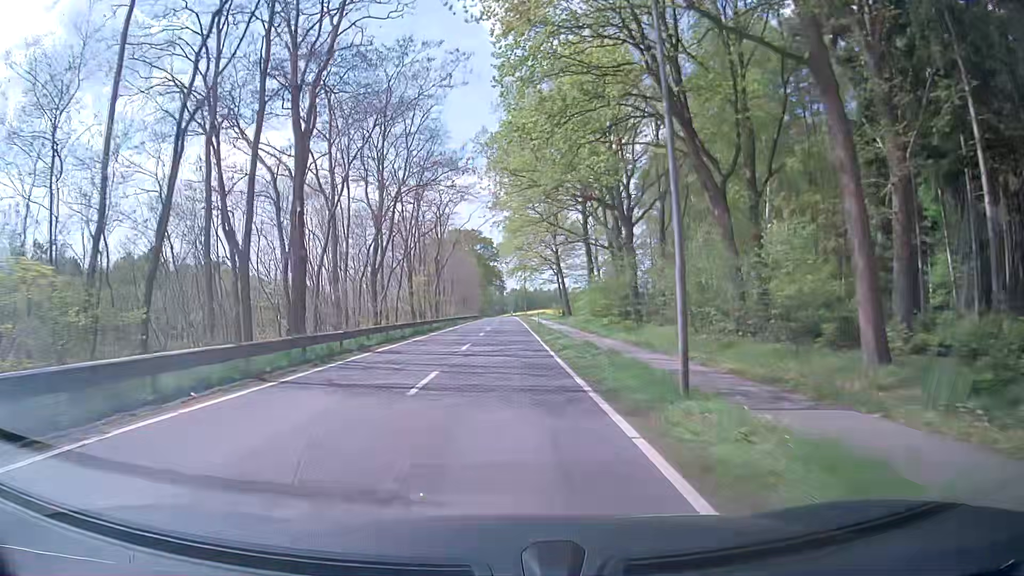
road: tertiary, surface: asphalt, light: Day
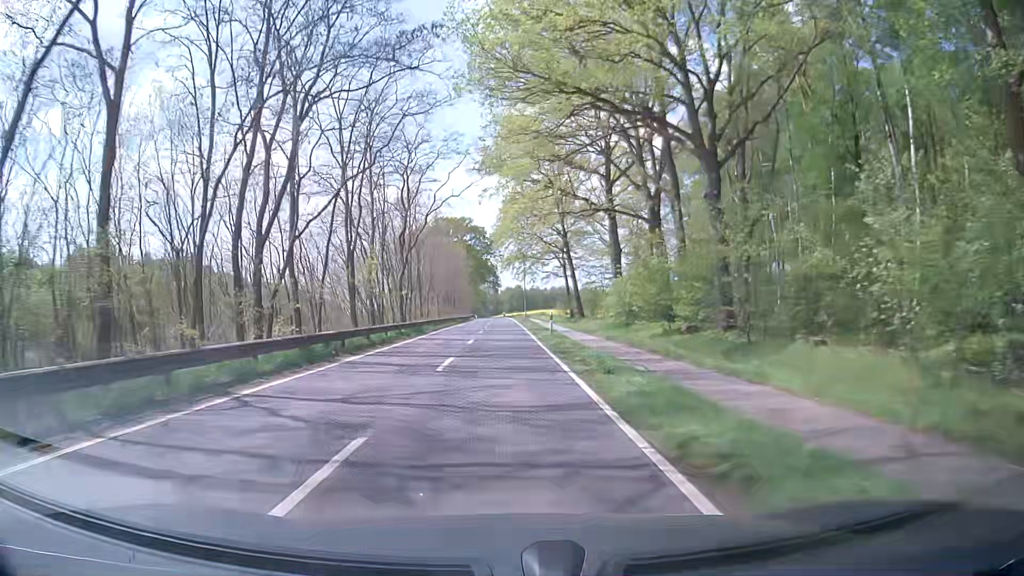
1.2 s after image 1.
(+0.1, +19.7) m; +1°
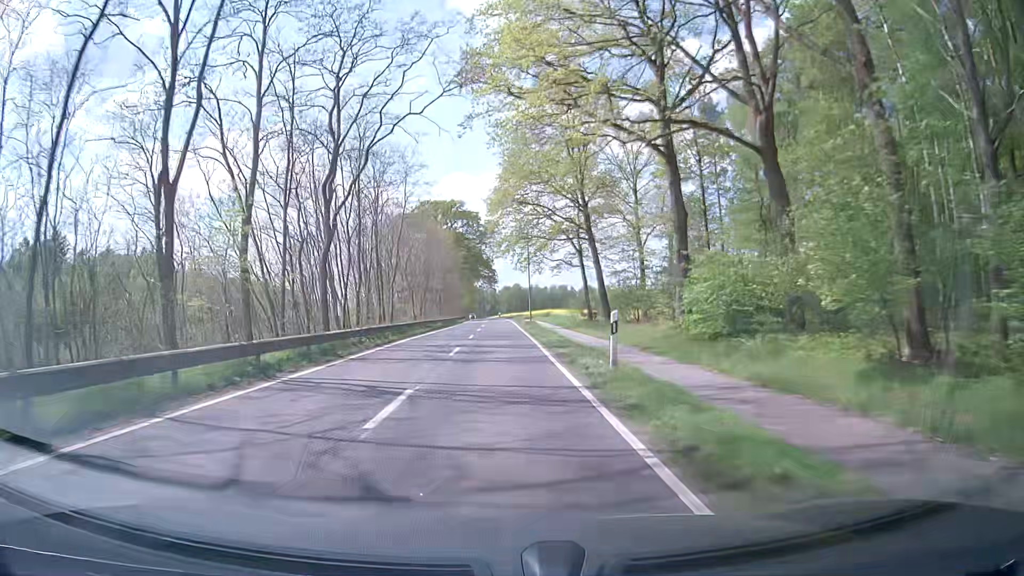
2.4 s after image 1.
(-0.1, +19.7) m; -1°
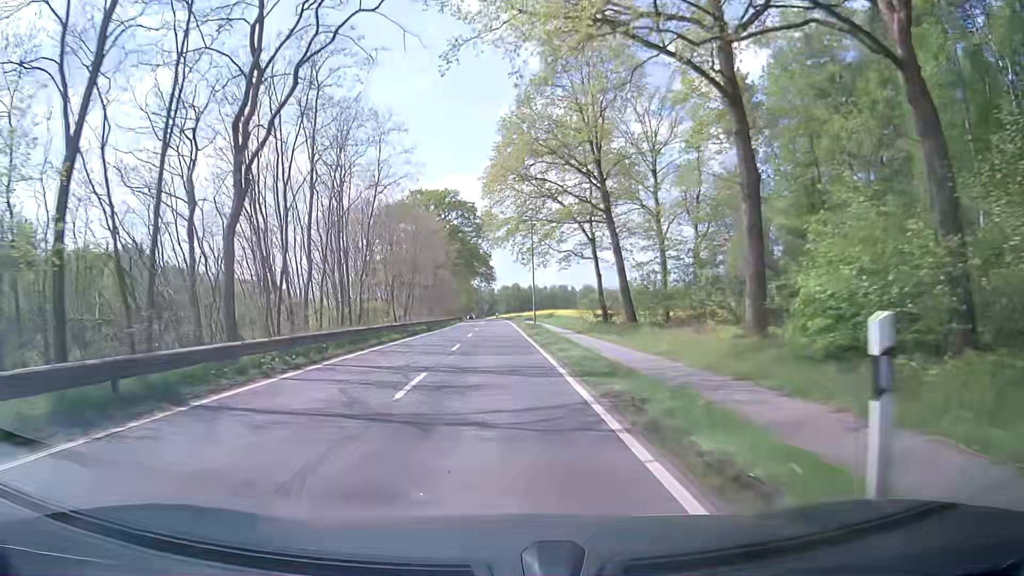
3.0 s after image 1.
(+0.1, +9.9) m; 0°
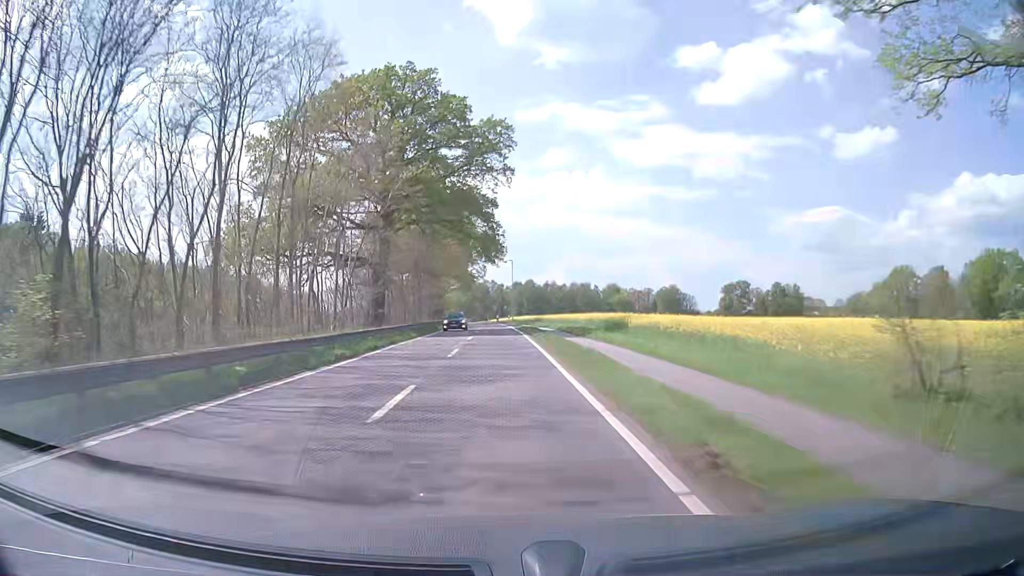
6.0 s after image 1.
(0.0, +49.3) m; -1°
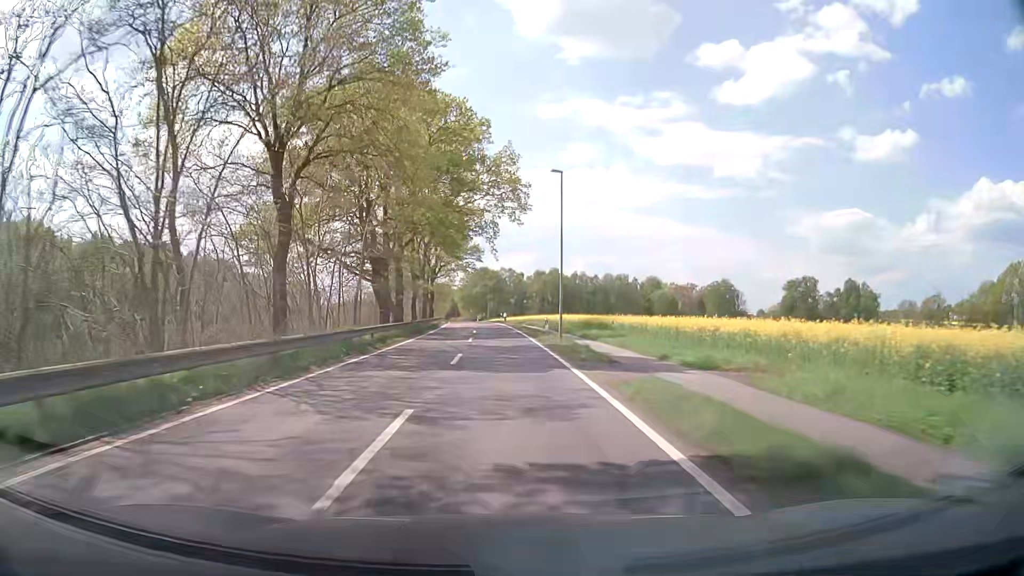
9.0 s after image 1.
(-0.4, +49.7) m; -1°
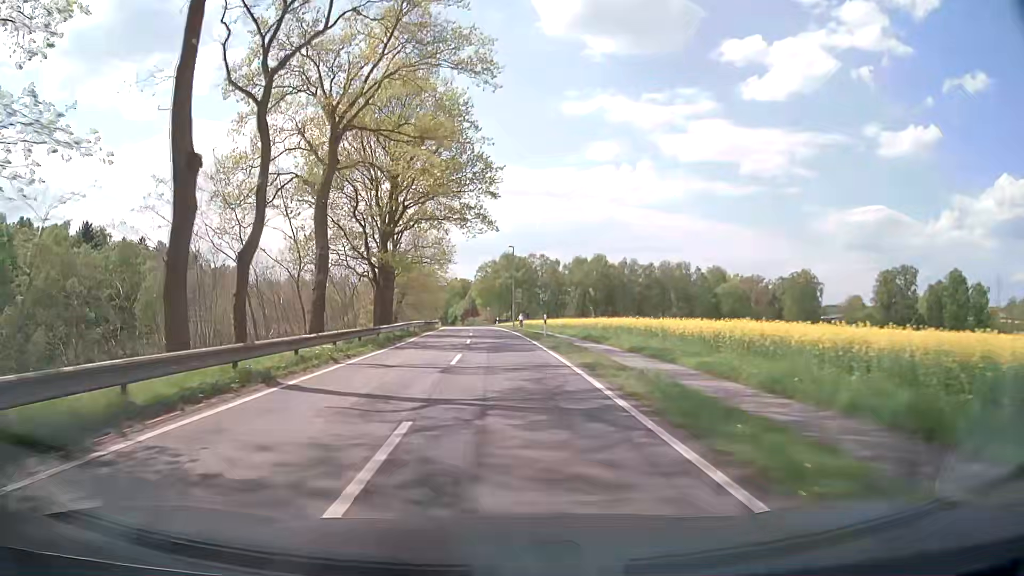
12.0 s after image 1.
(-1.2, +50.7) m; -3°
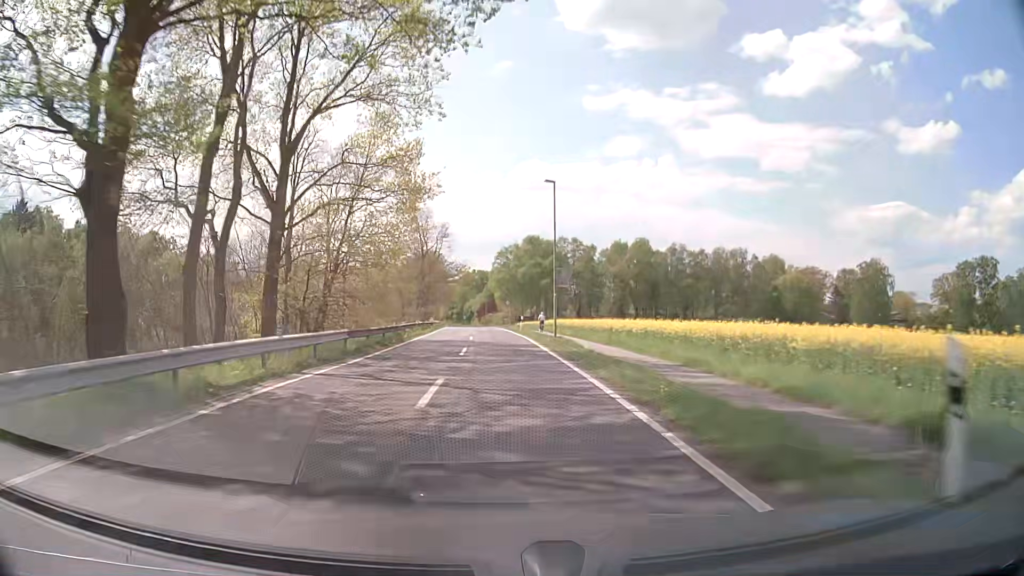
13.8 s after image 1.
(-0.4, +30.6) m; -2°
(0, +10) (0, +20) (0, +30) (-1, +40) (-1, +50) (-1, +60) (-2, +70) (-3, +80) (-3, +90) (-4, +100) m
